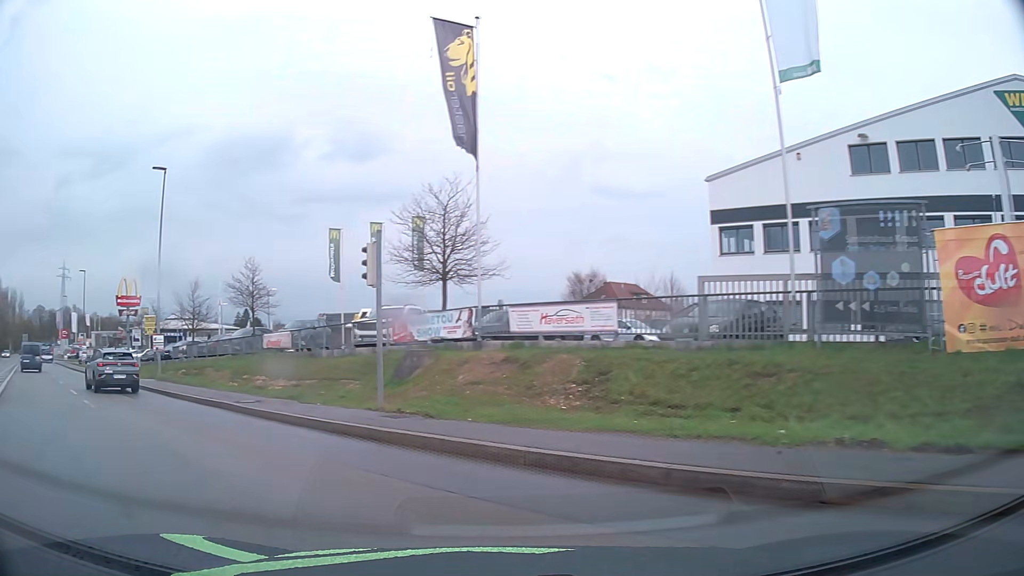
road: tertiary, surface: asphalt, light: Day
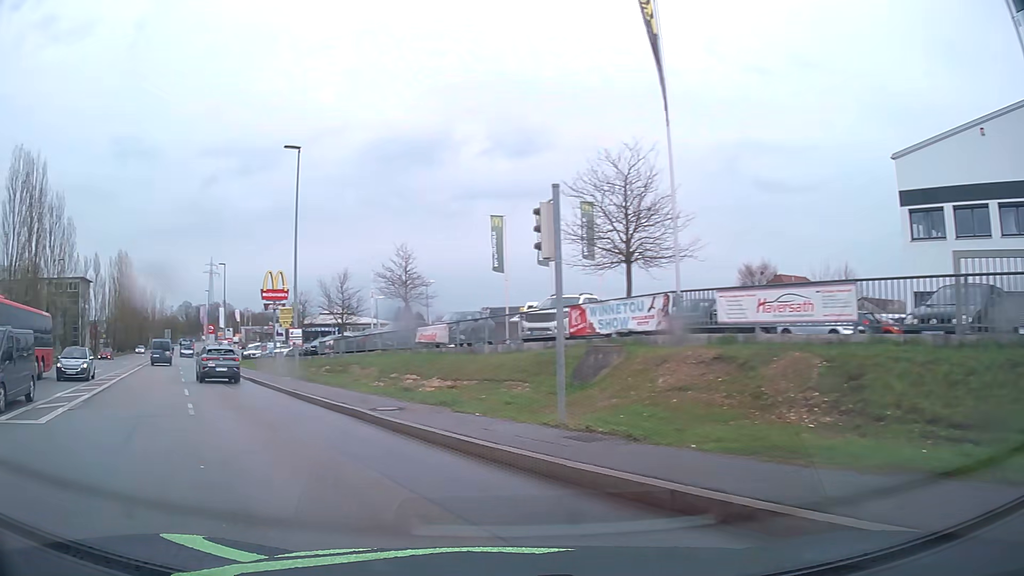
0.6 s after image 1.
(-0.4, +3.5) m; -14°
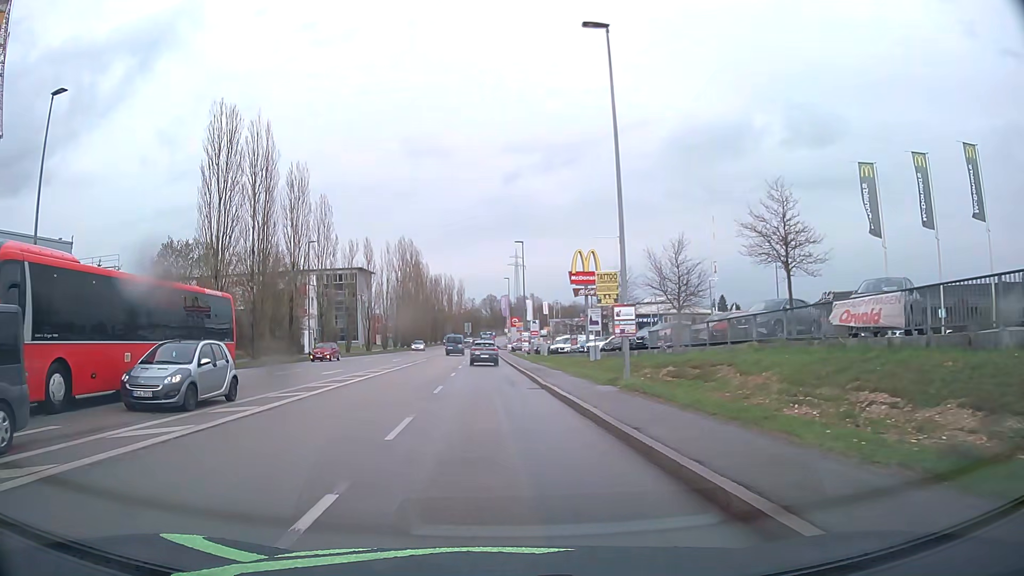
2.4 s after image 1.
(-3.4, +11.6) m; -26°
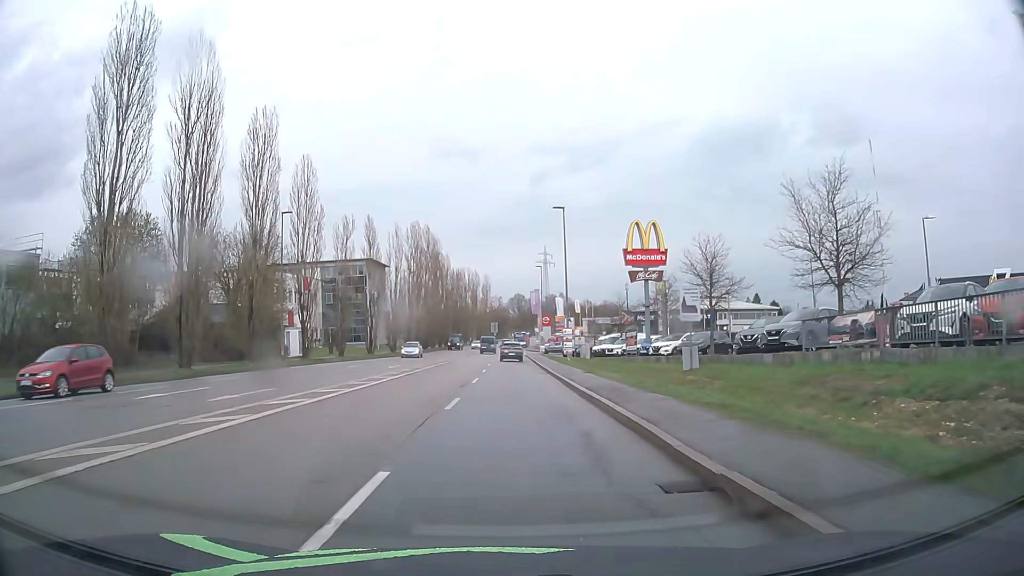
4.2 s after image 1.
(-0.6, +15.3) m; -2°
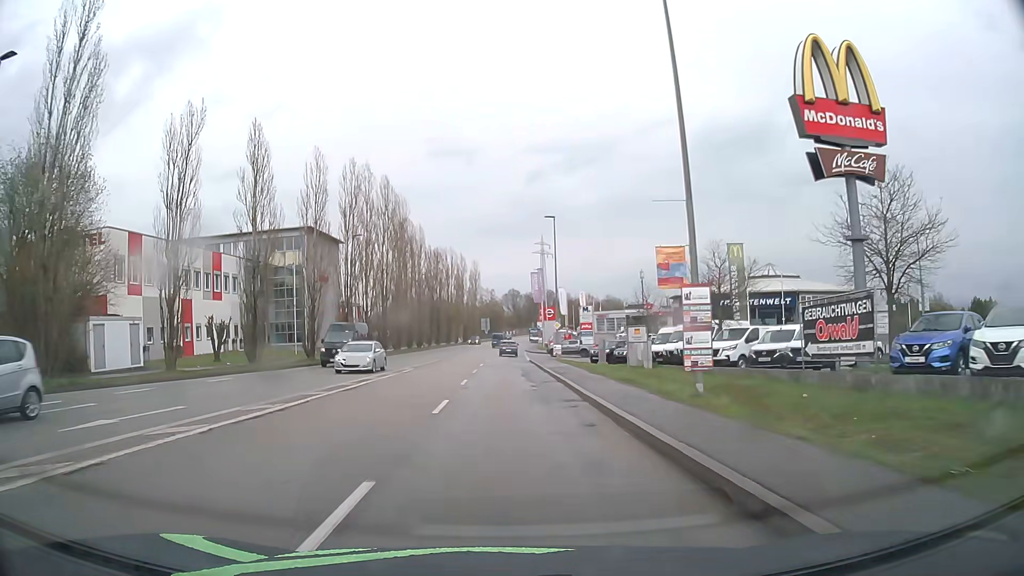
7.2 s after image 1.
(-0.1, +30.8) m; 0°
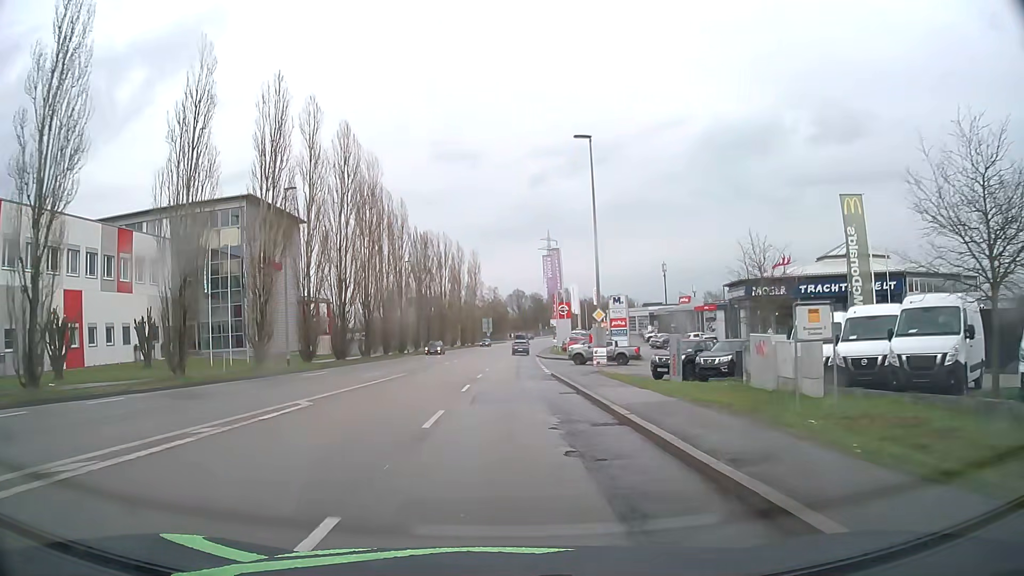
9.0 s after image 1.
(0.0, +20.0) m; 0°
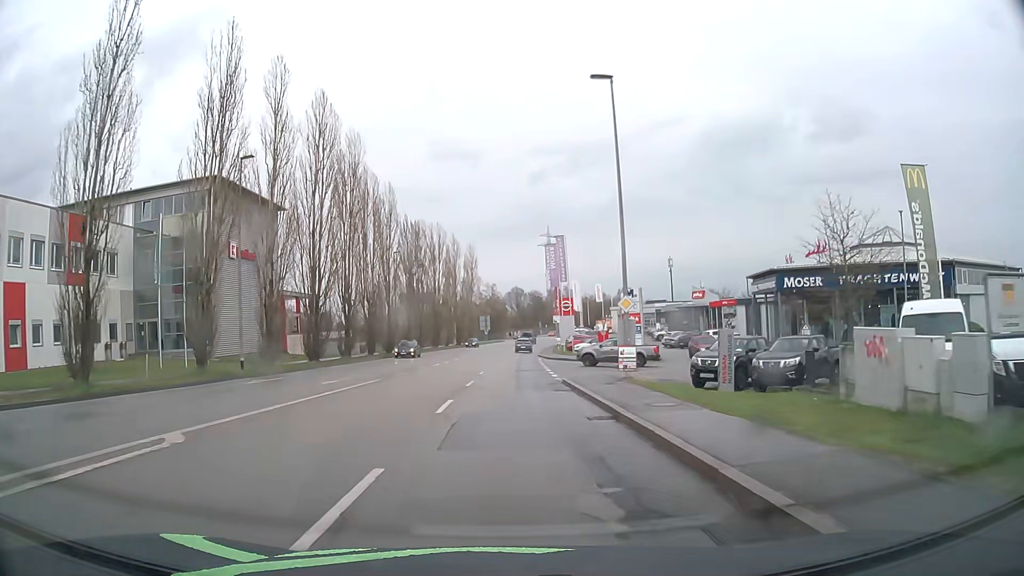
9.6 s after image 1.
(0.0, +6.9) m; 0°
(0, +10) (0, +20) (0, +30) (0, +40) (0, +50) (+1, +60) (+1, +70) (+2, +80) (+3, +90) (+4, +100) m
